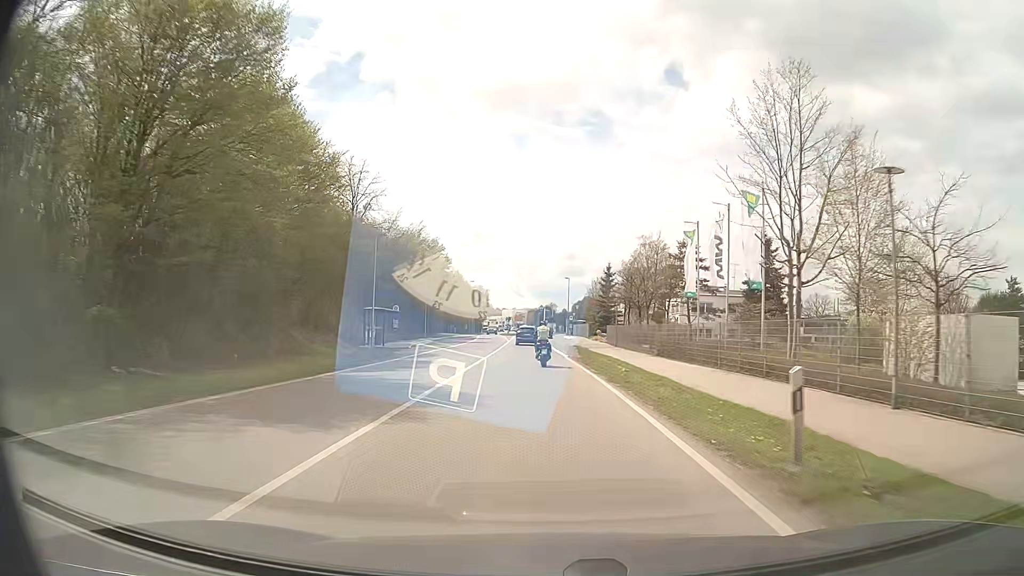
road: primary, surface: asphalt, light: Day
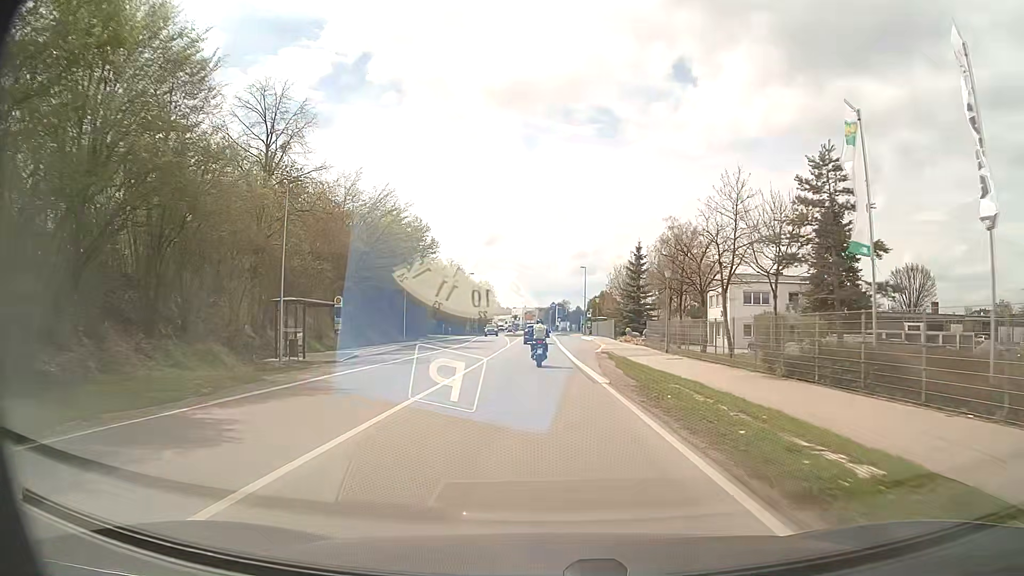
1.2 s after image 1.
(-0.1, +18.8) m; -1°
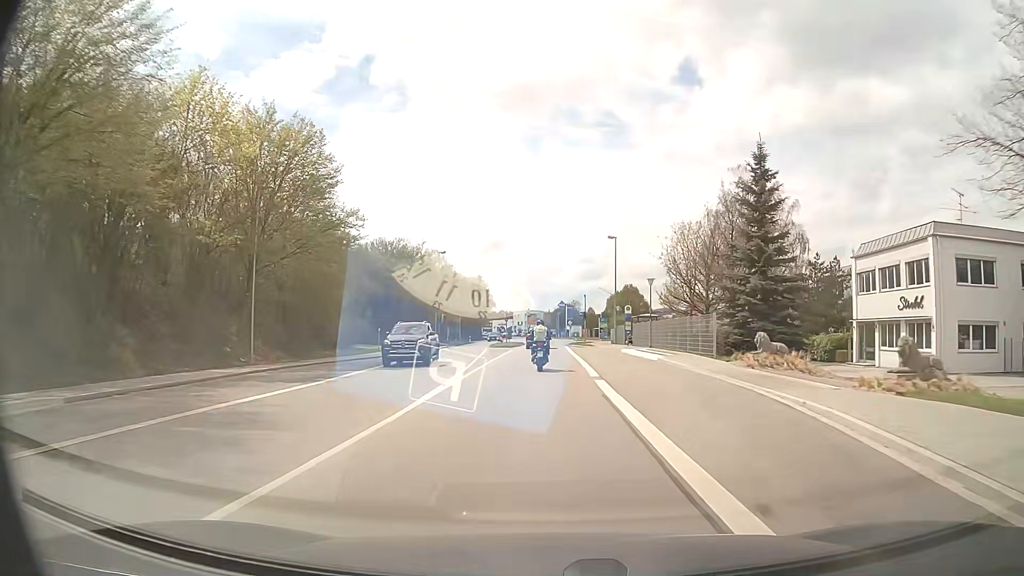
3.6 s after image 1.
(-0.6, +36.6) m; -1°
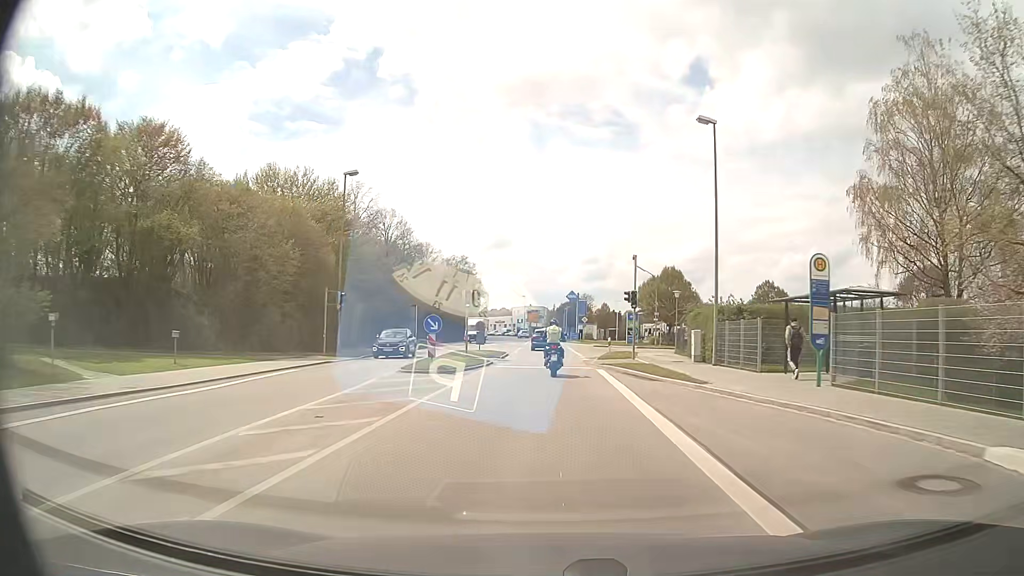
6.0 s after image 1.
(-0.3, +36.8) m; 0°
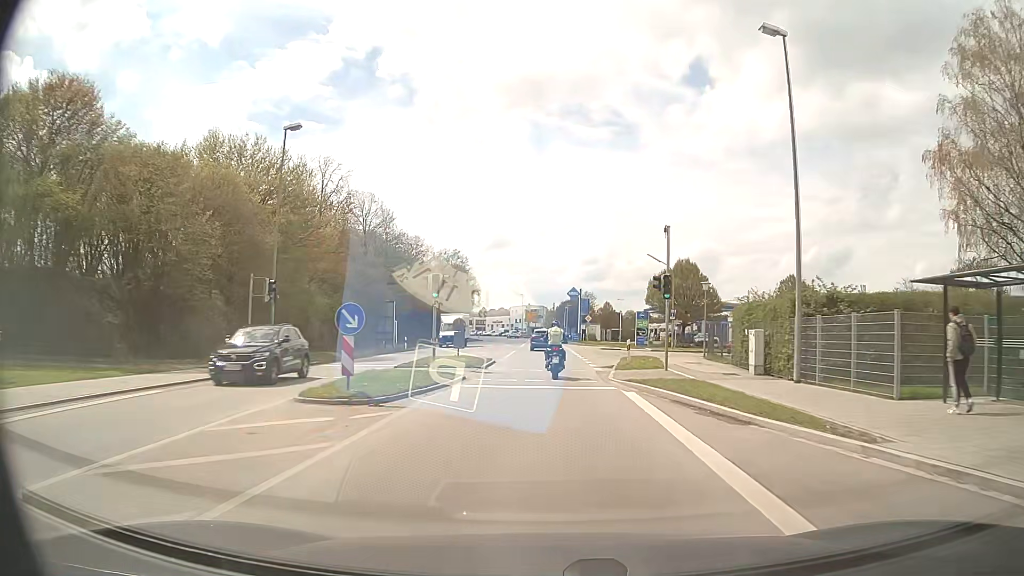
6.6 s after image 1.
(0.0, +9.2) m; 0°
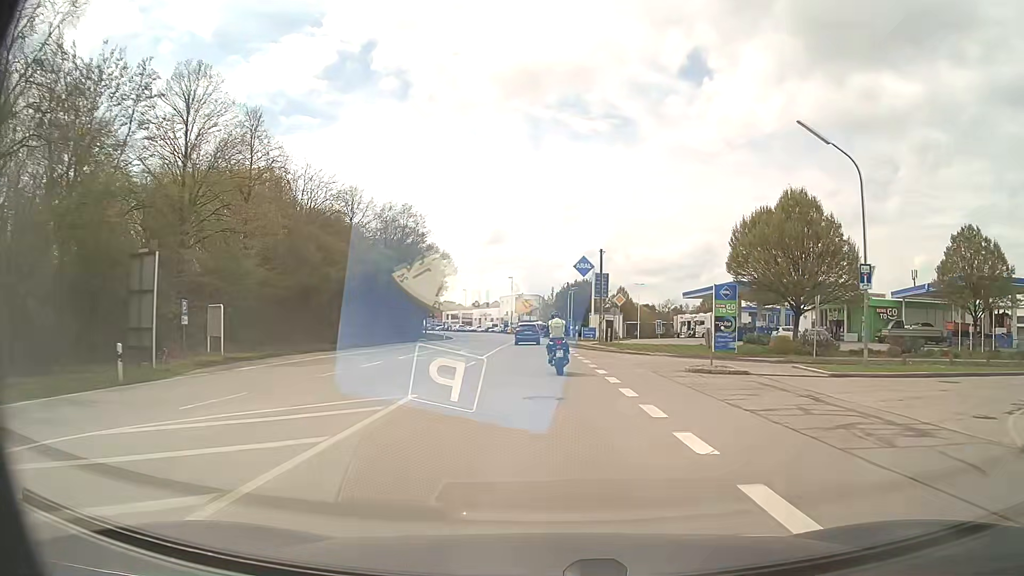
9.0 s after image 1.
(+0.2, +35.9) m; 0°
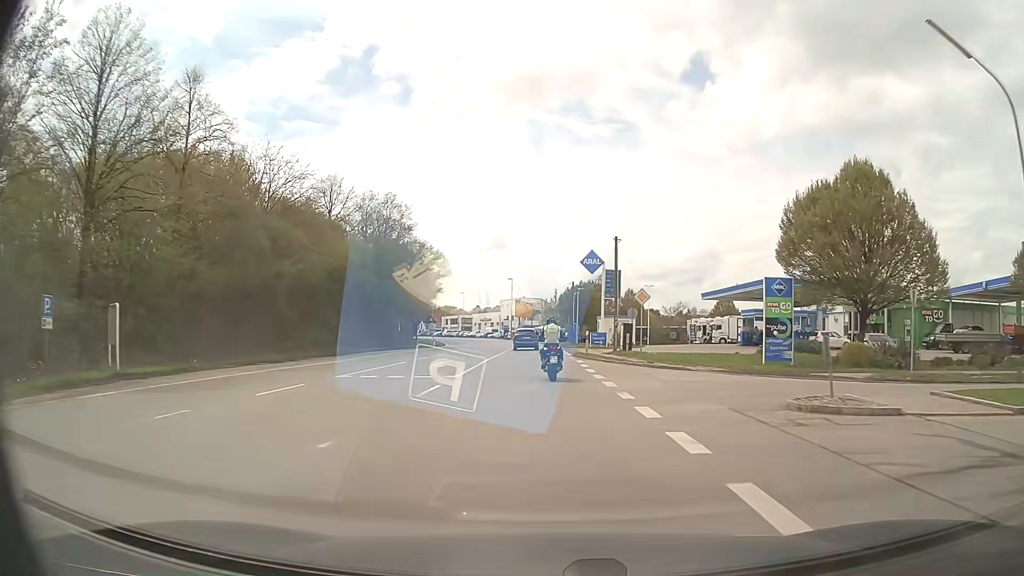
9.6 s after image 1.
(0.0, +8.8) m; 0°
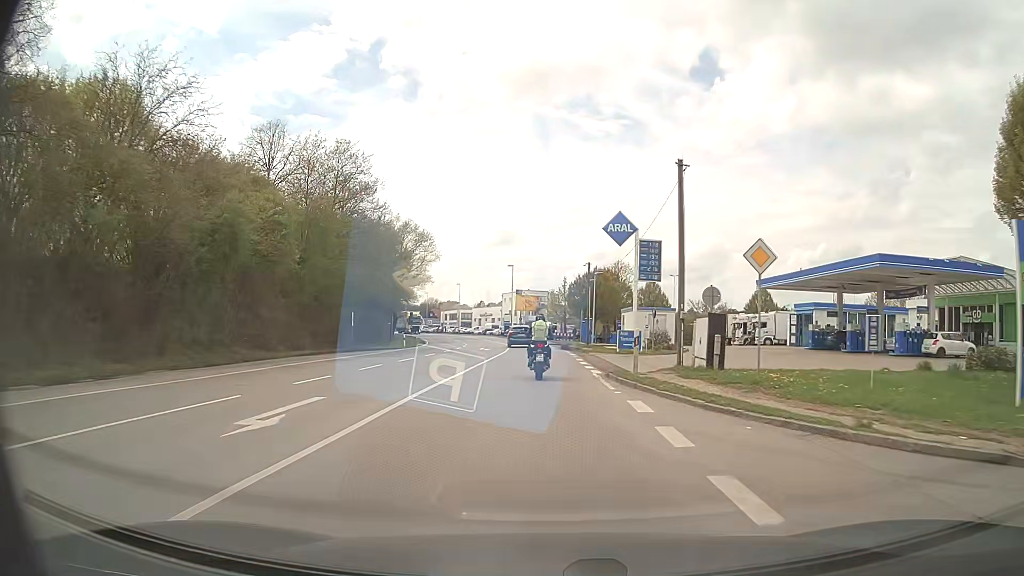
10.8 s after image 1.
(-0.1, +17.5) m; -1°
(0, +10) (0, +20) (0, +30) (-1, +40) (-1, +50) (-2, +60) (-3, +70) (-5, +80) (-8, +89) (-10, +99) m
